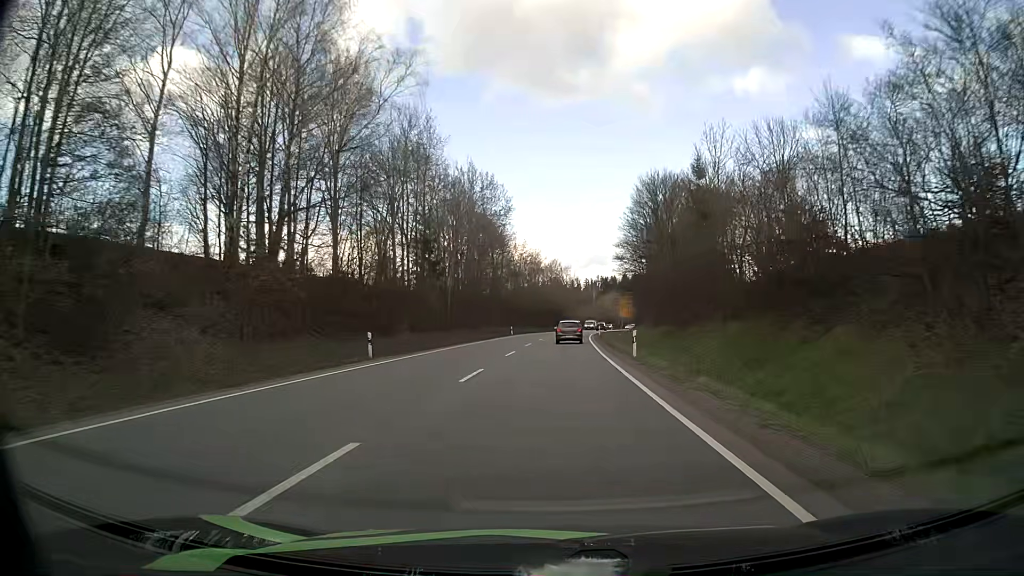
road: primary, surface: asphalt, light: Day
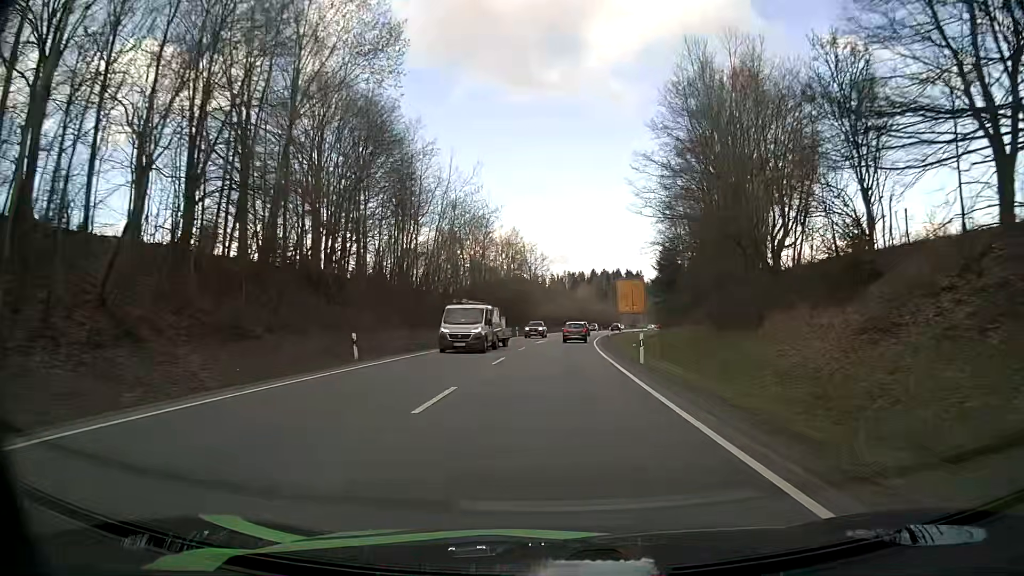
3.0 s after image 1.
(+1.4, +53.7) m; +3°
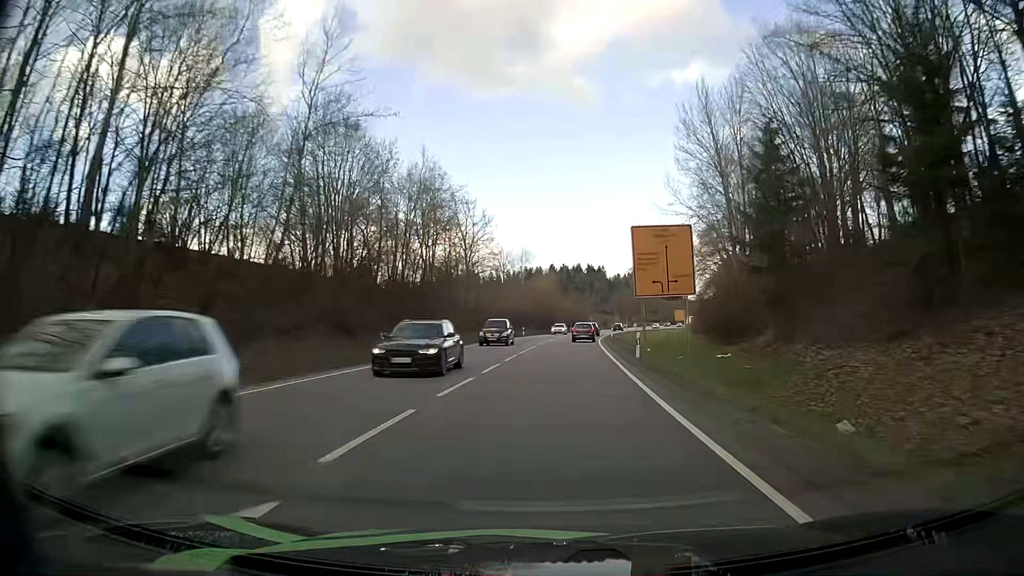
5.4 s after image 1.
(+1.4, +46.3) m; +3°
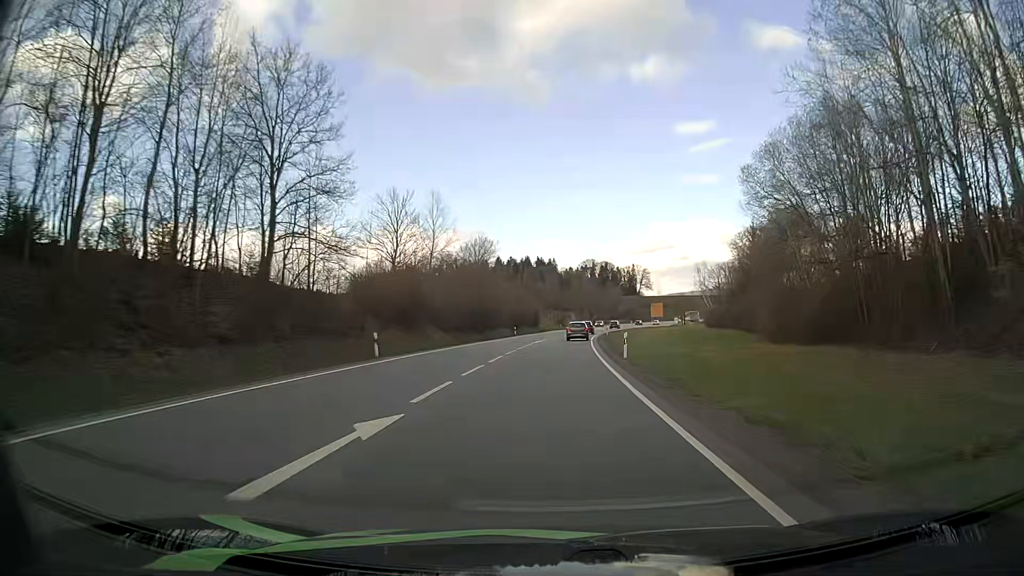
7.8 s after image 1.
(+2.1, +49.2) m; +5°
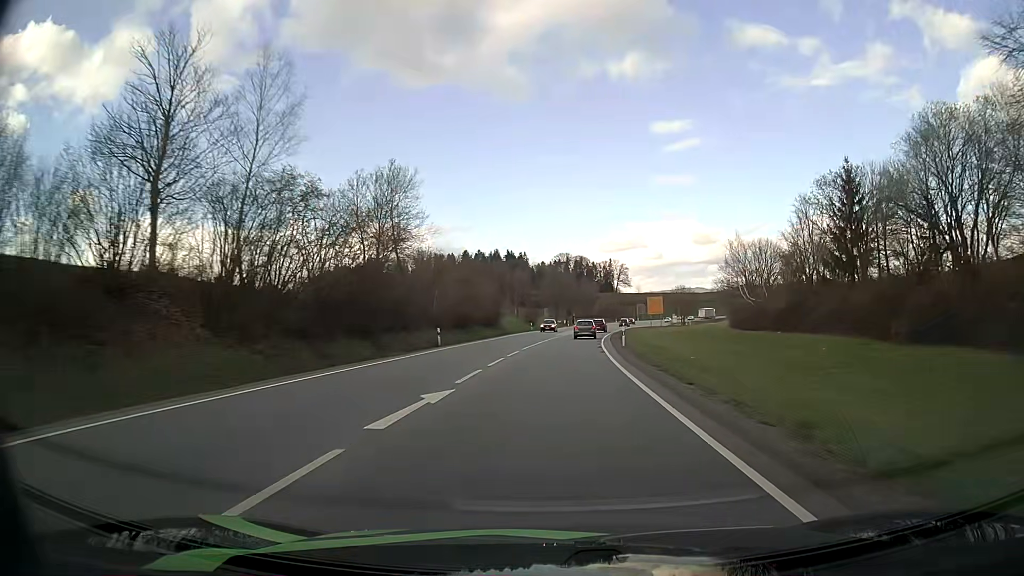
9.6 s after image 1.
(+0.7, +38.7) m; +2°
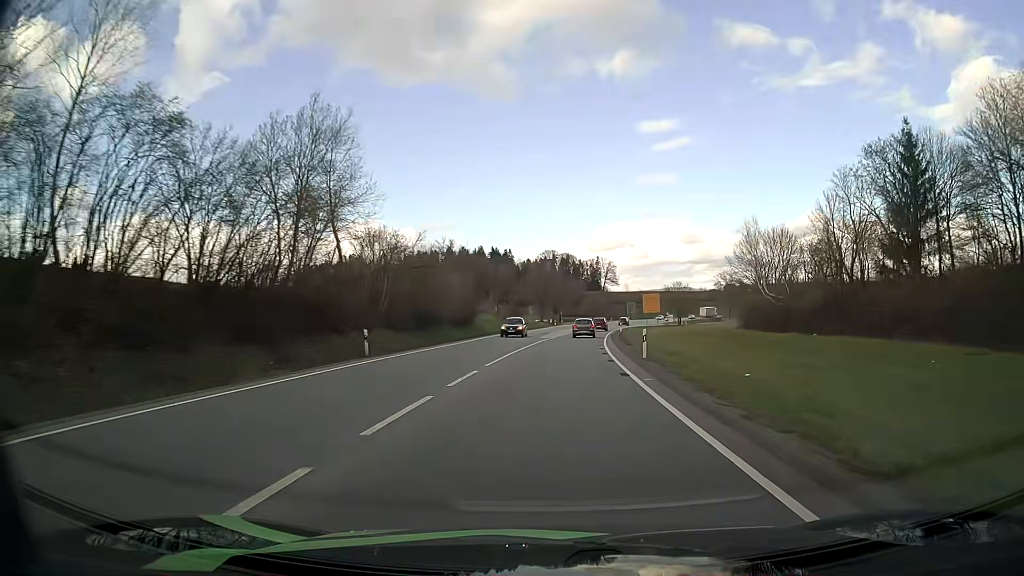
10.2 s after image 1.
(+0.1, +13.0) m; +1°
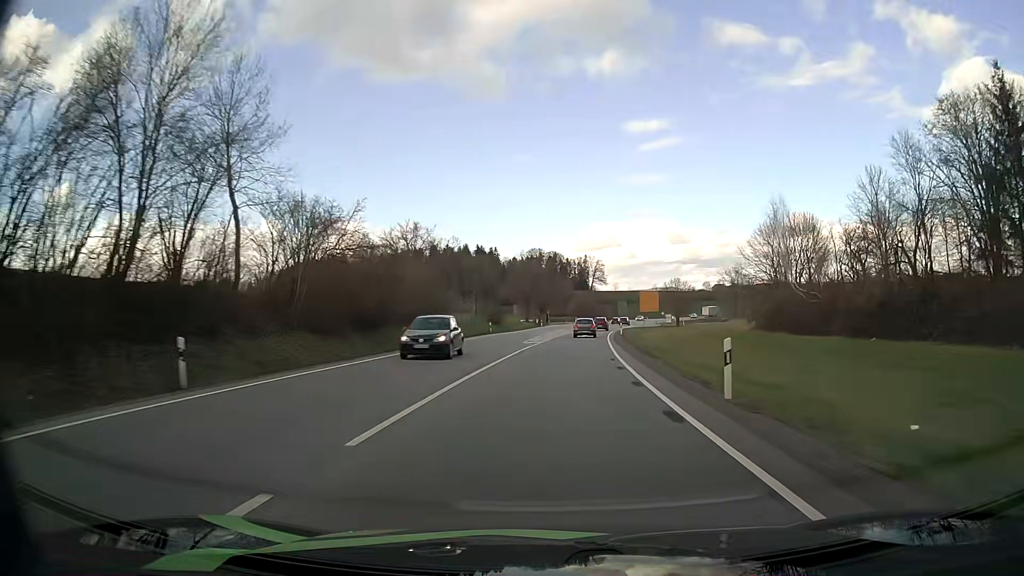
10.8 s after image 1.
(+0.1, +13.0) m; +1°
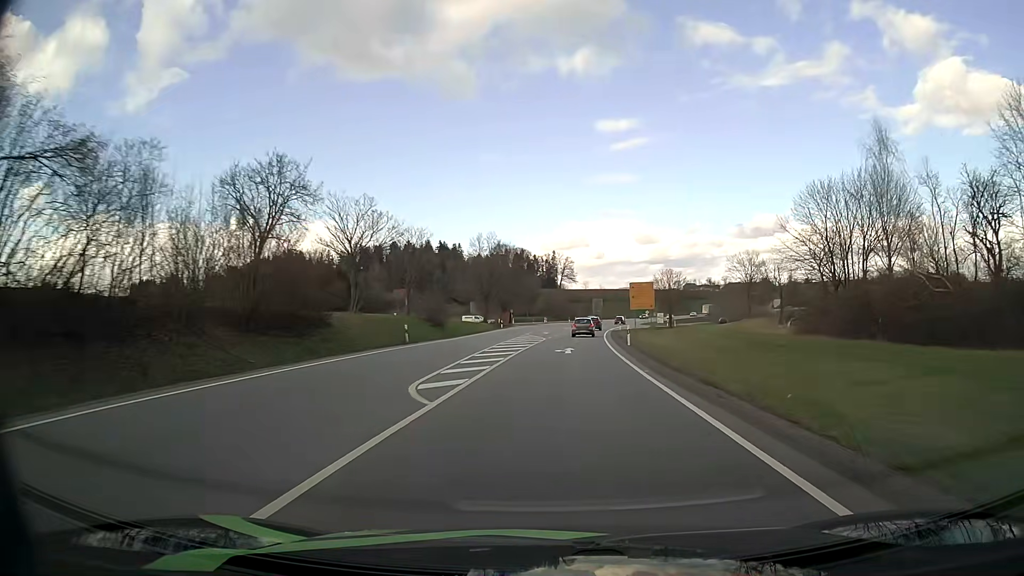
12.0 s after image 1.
(+0.6, +25.7) m; +3°
(0, +10) (0, +20) (+1, +30) (+1, +40) (+2, +50) (+3, +60) (+4, +70) (+5, +80) (+7, +90) (+8, +100) m
